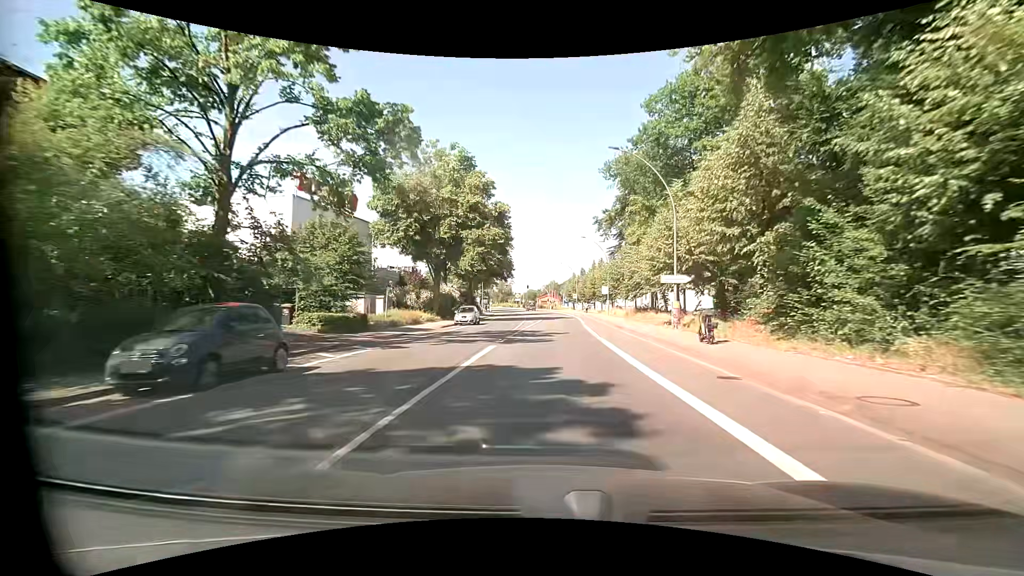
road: primary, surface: asphalt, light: Day
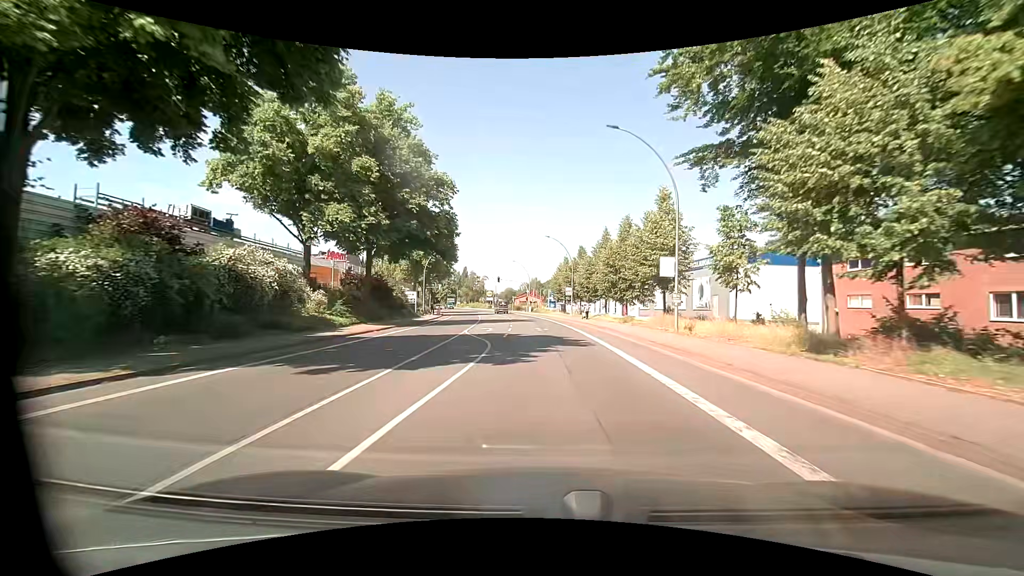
(+0.7, +39.8) m; +2°
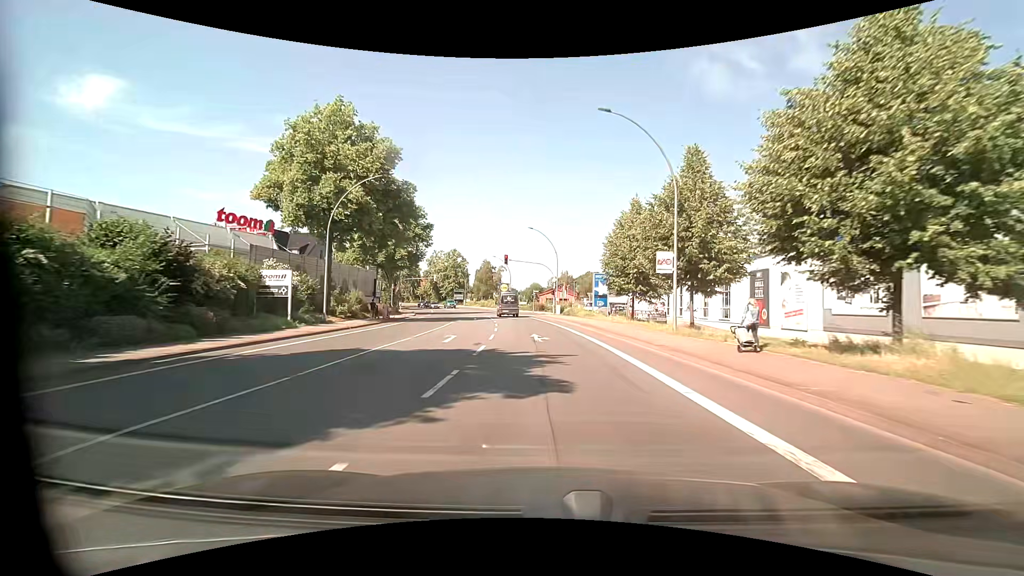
(-0.6, +39.4) m; -2°
